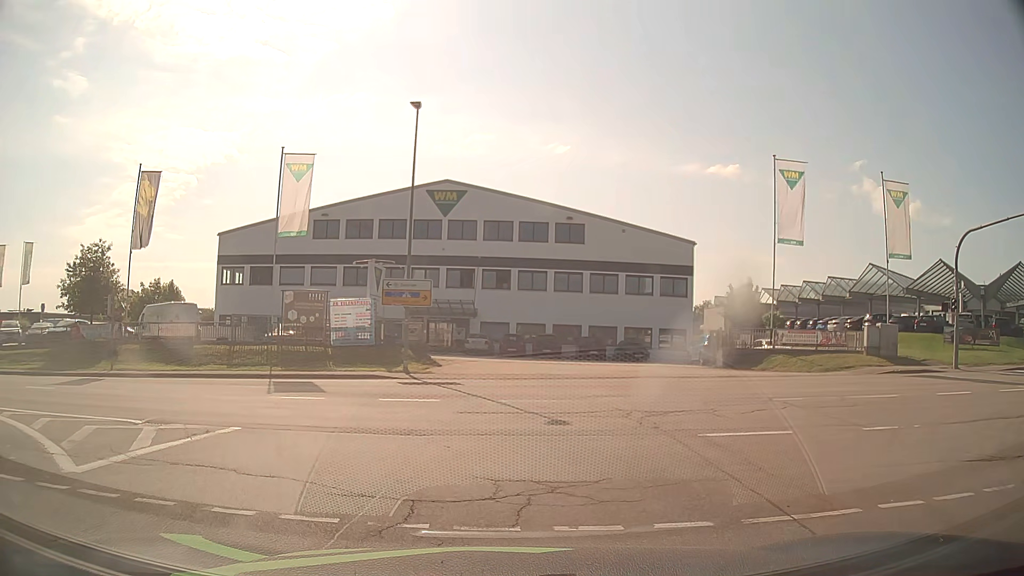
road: secondary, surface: asphalt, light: Day
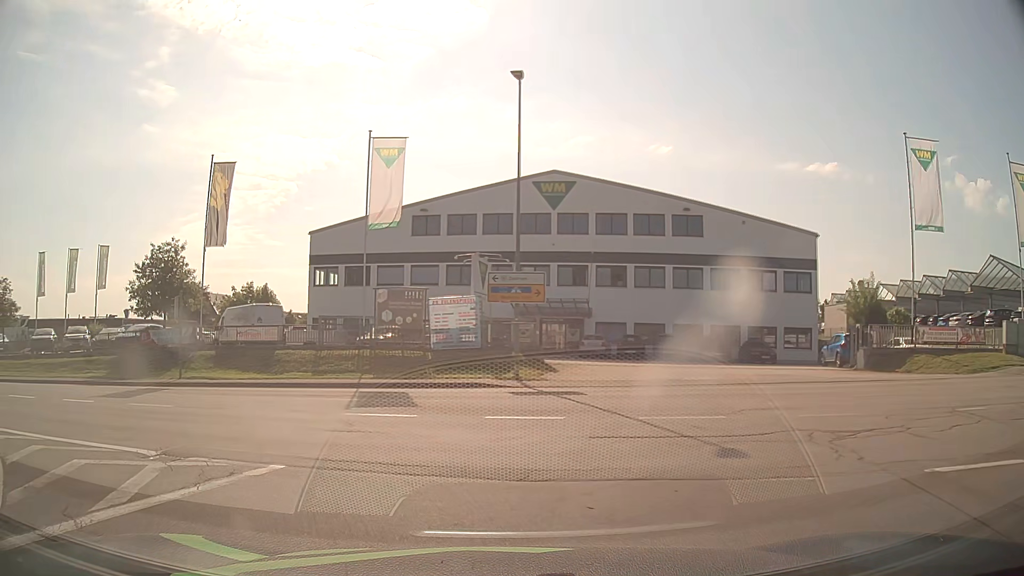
(-0.3, +3.7) m; -10°
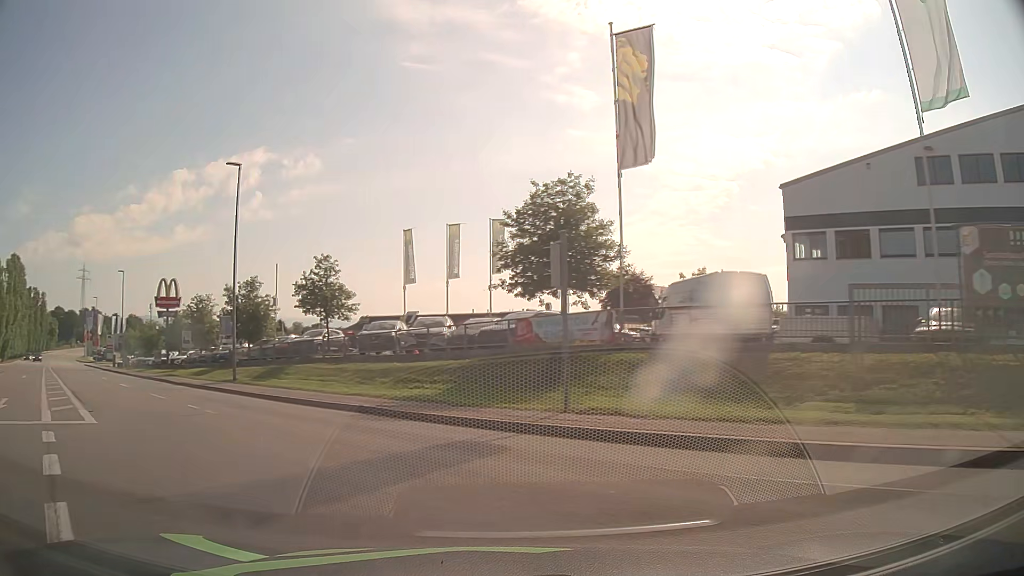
(-4.5, +14.6) m; -37°
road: tertiary
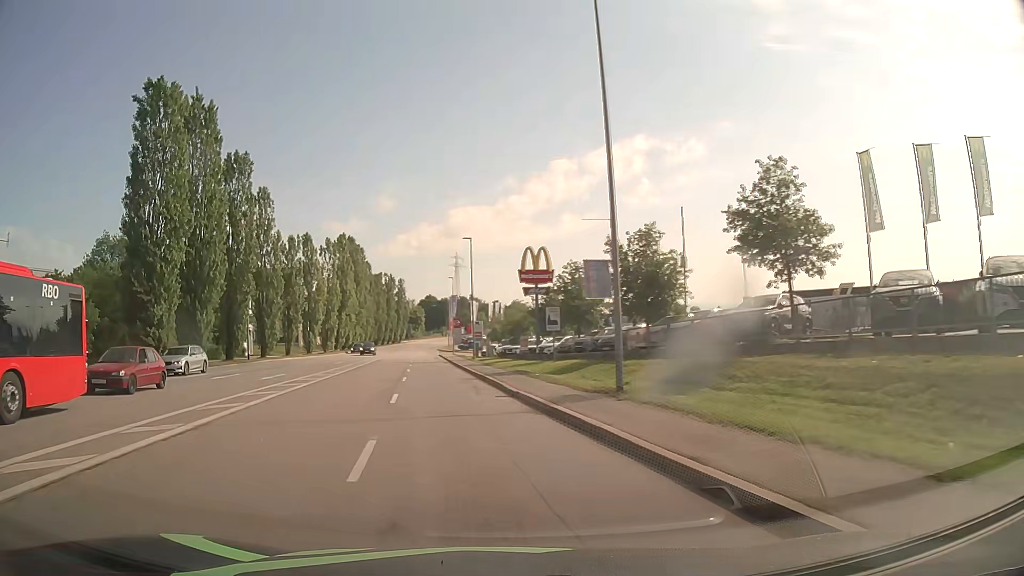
(-5.4, +15.8) m; -33°
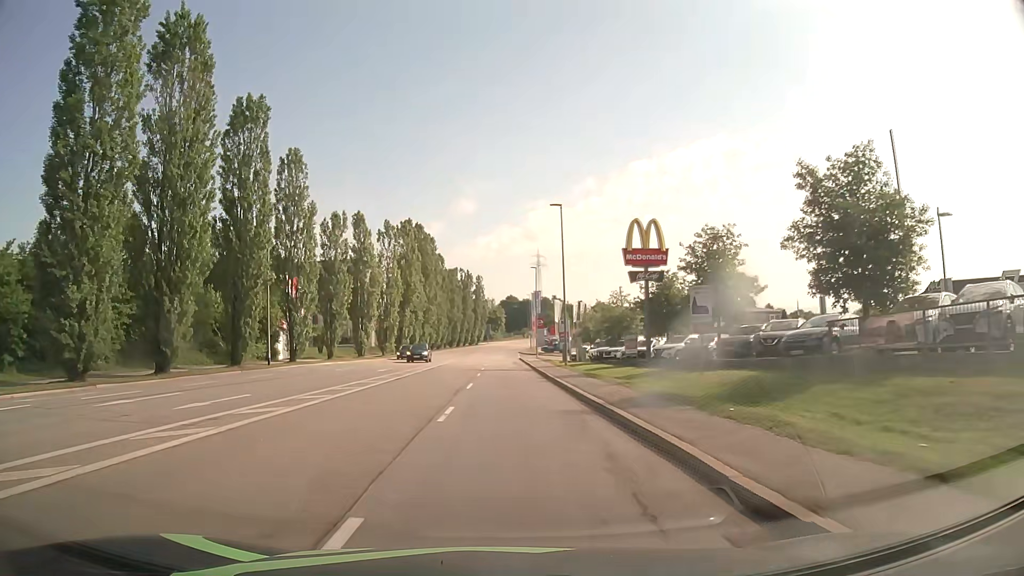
(-1.3, +14.3) m; -7°
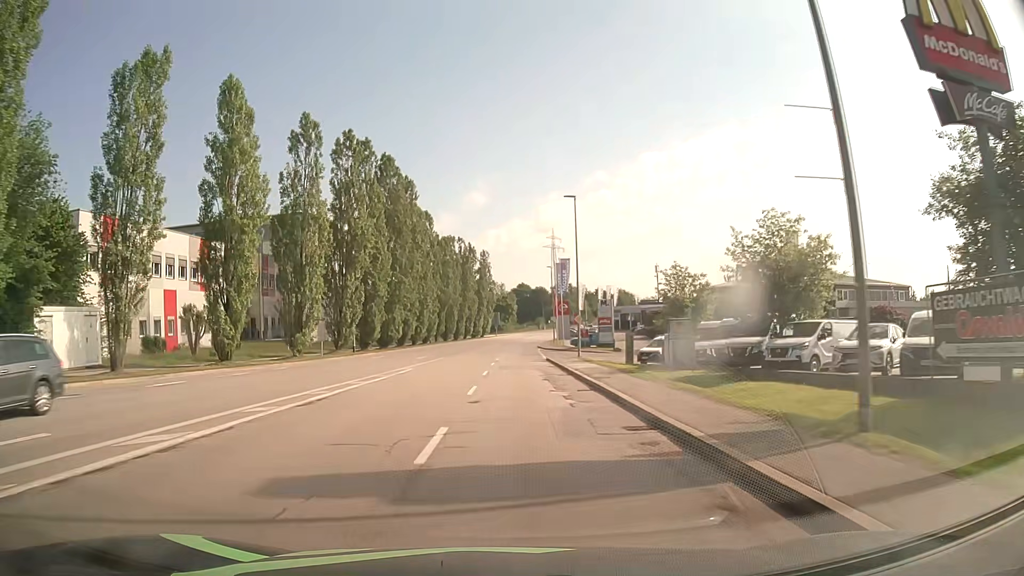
(-0.5, +34.7) m; -1°
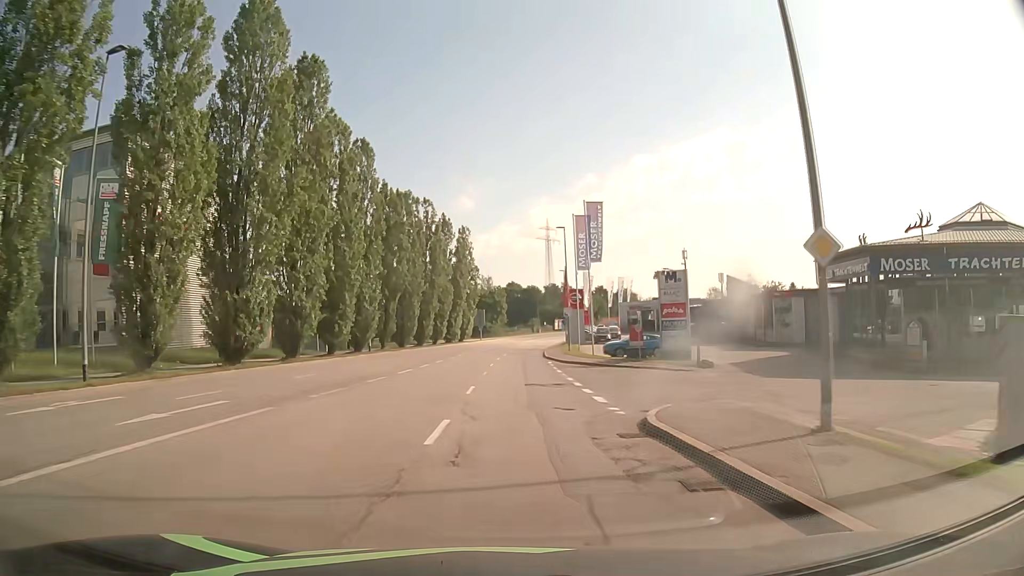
(0.0, +34.2) m; 0°
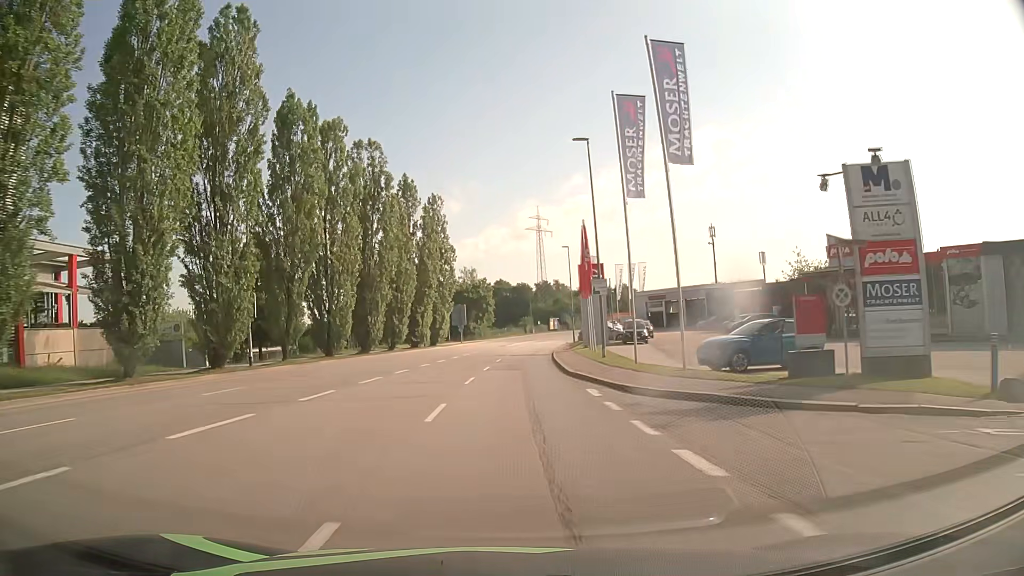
(+0.4, +24.9) m; +1°
(0, +10) (0, +20) (0, +30) (+1, +40) (+1, +50) (+2, +60) (+3, +70) (+5, +80) (+6, +90) (+8, +100) m
